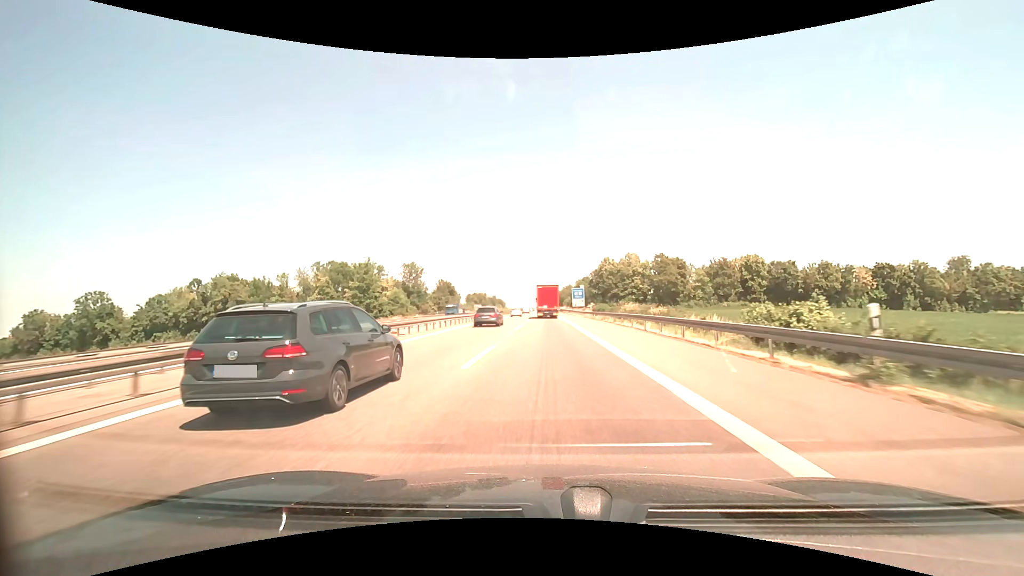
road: motorway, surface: asphalt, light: Day
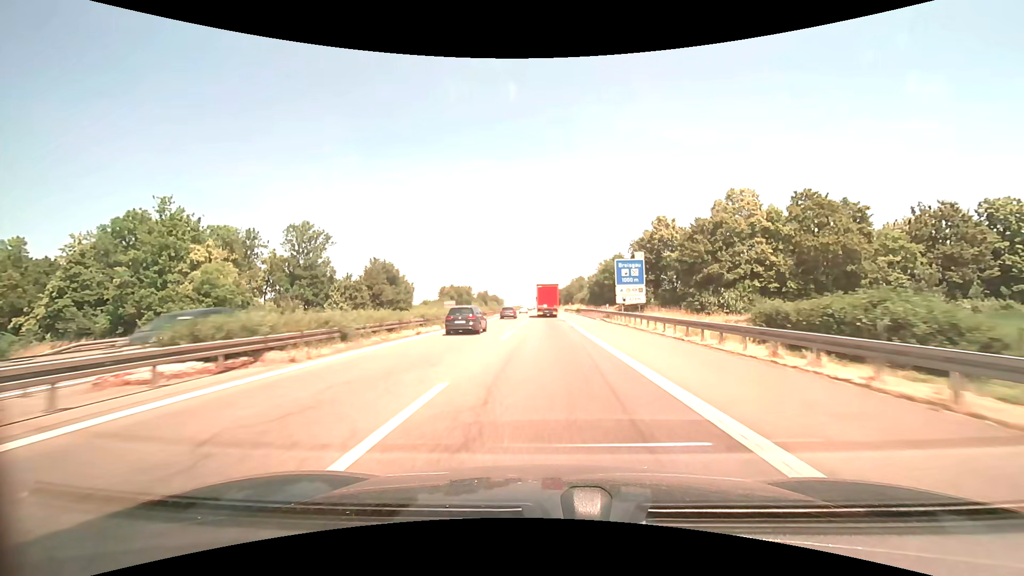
(0.0, +63.7) m; 0°
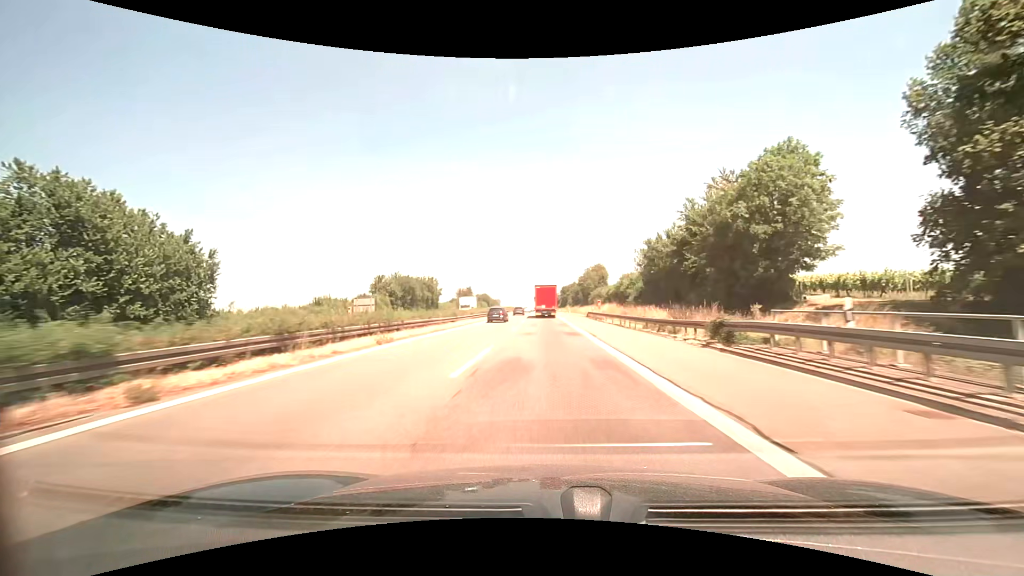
(0.0, +64.8) m; 0°
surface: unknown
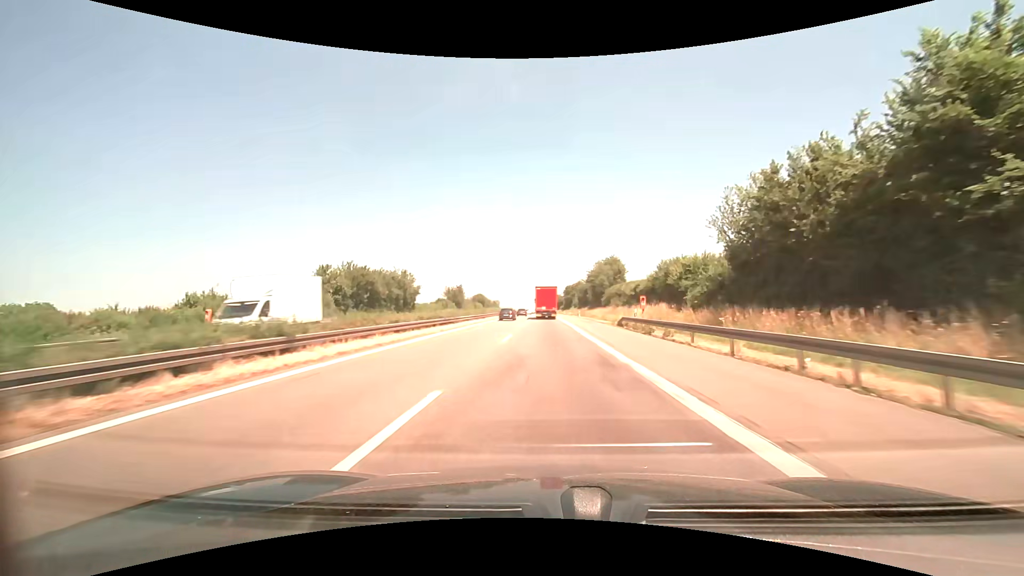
(0.0, +26.1) m; 0°
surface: asphalt
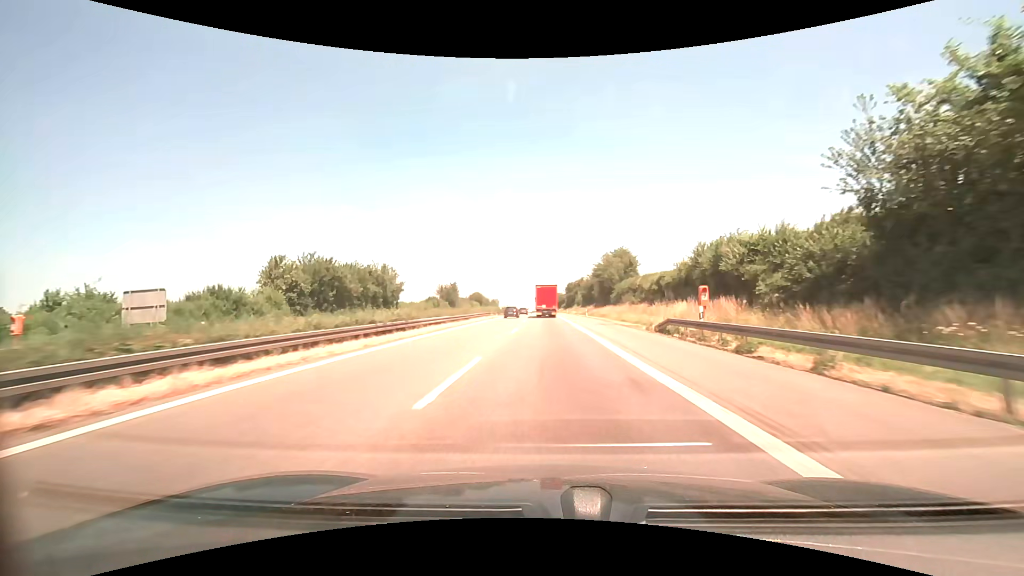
(0.0, +13.0) m; 0°
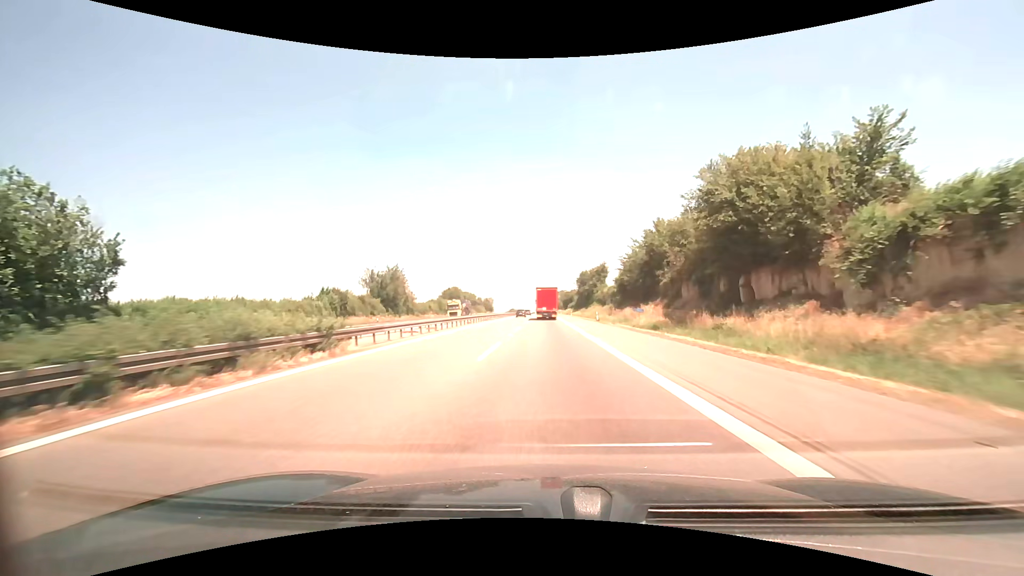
(-0.2, +65.7) m; 0°
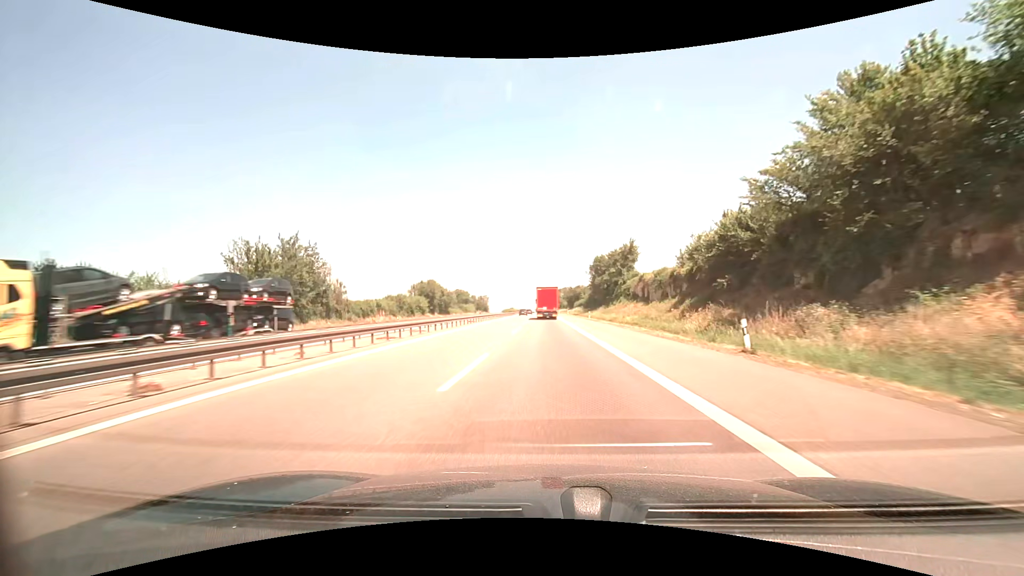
(-0.1, +40.4) m; 0°
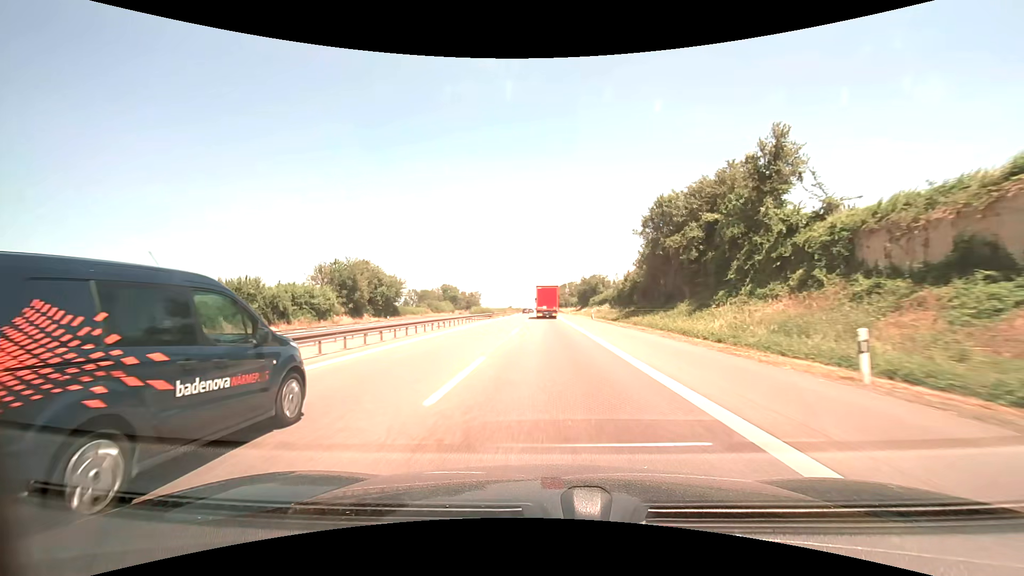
(0.0, +55.3) m; 0°
(0, +10) (0, +20) (0, +30) (0, +40) (0, +50) (0, +60) (0, +70) (0, +80) (0, +90) (0, +100) m
